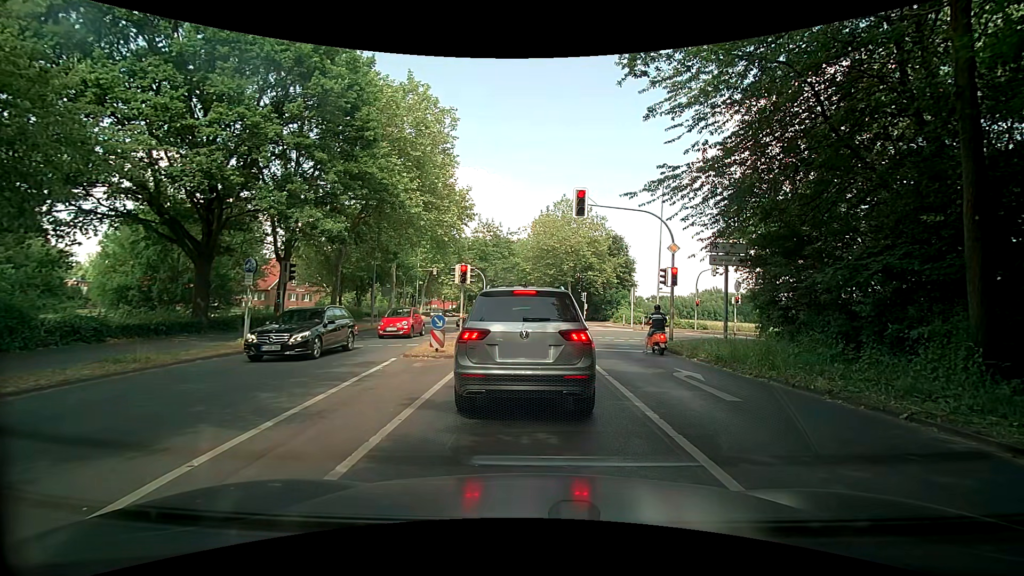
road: secondary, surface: asphalt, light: Day
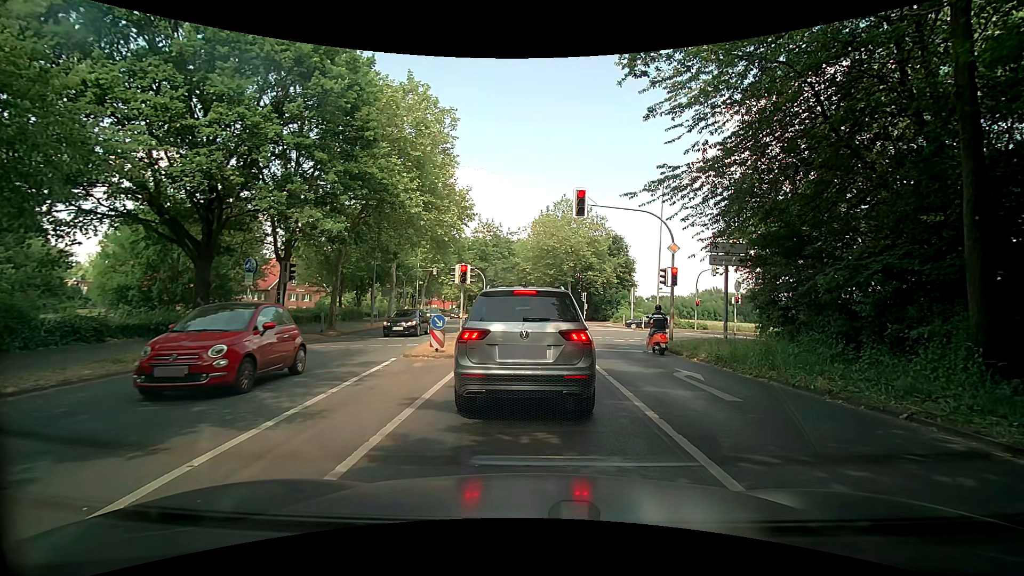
(0.0, 0.0) m; 0°
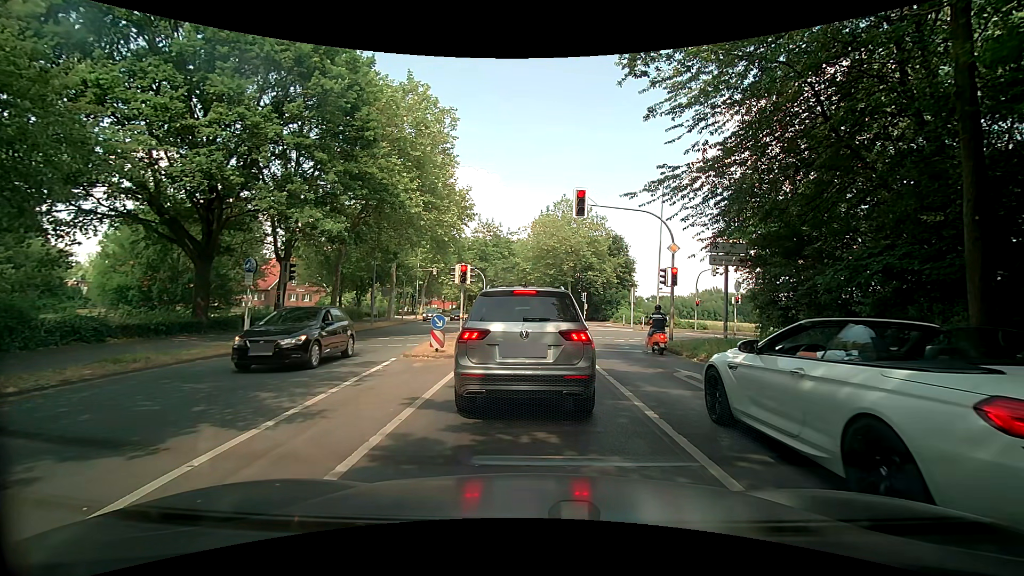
(0.0, 0.0) m; 0°
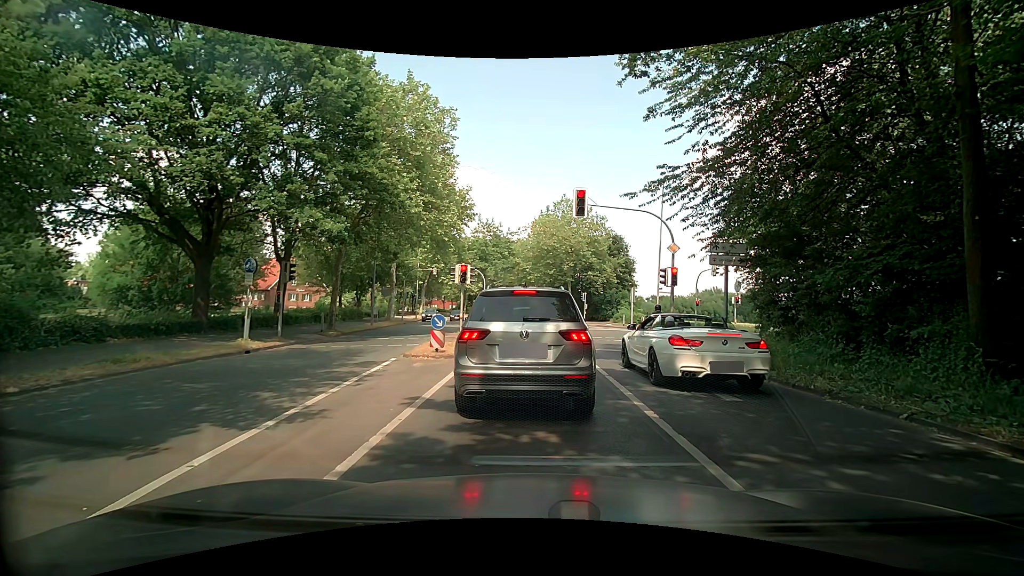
(0.0, 0.0) m; 0°
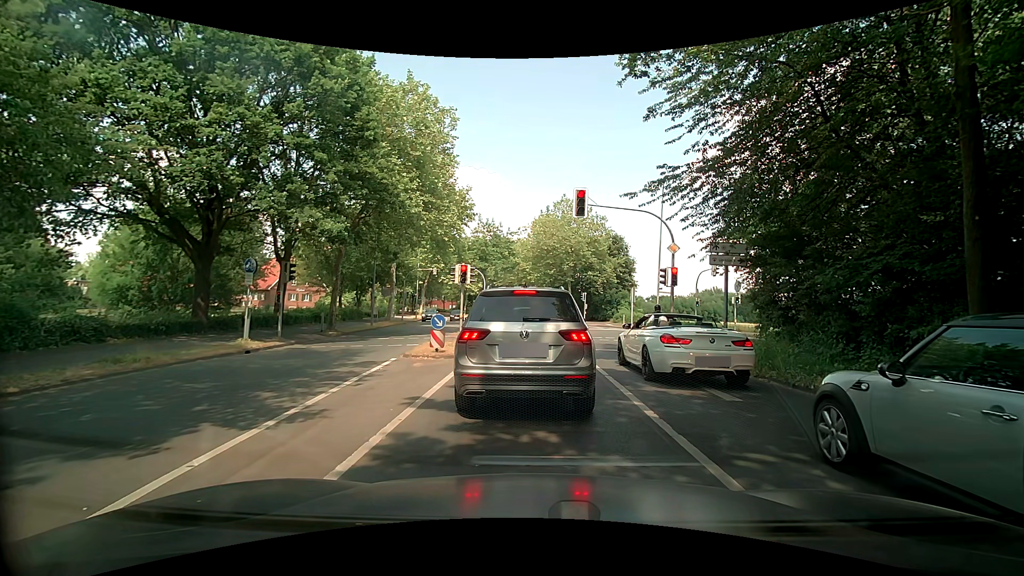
(0.0, 0.0) m; 0°
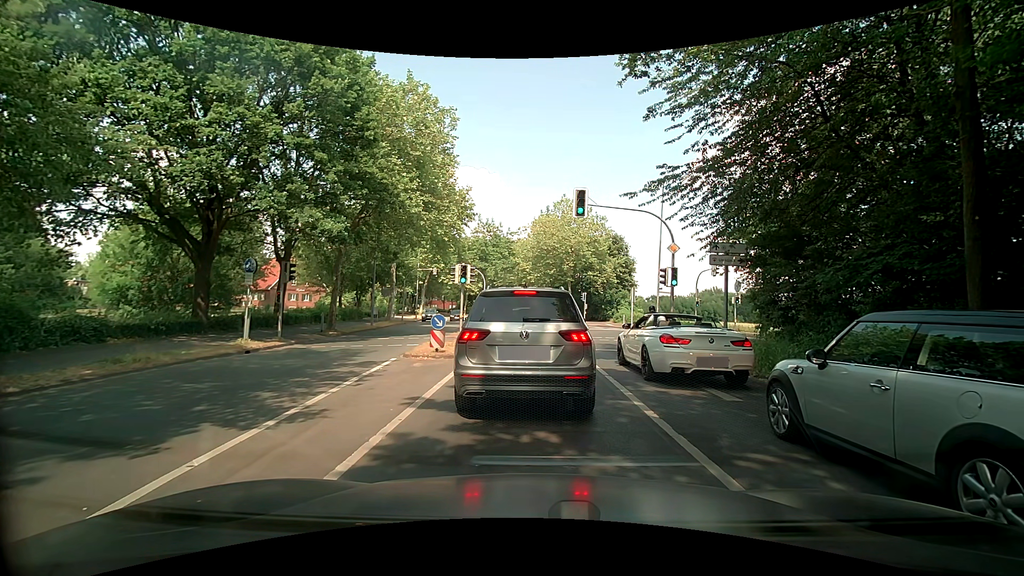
(0.0, 0.0) m; 0°
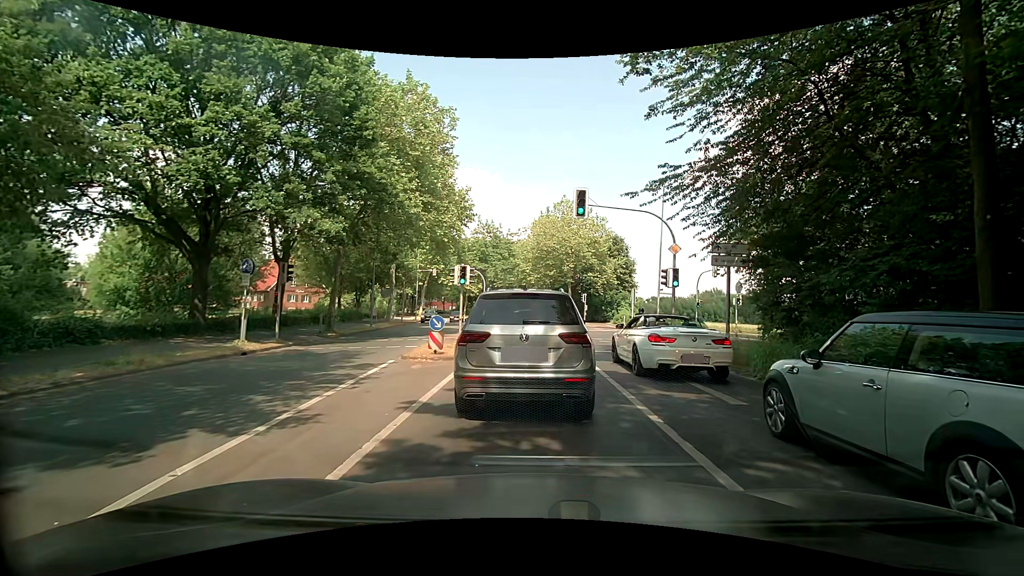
(0.0, +0.2) m; 0°
